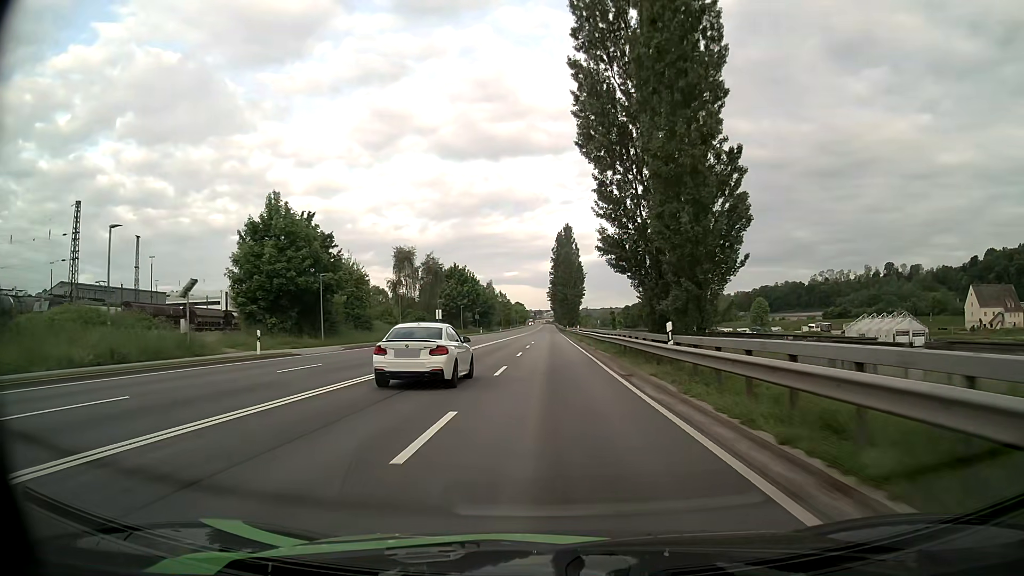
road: primary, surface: asphalt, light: Day
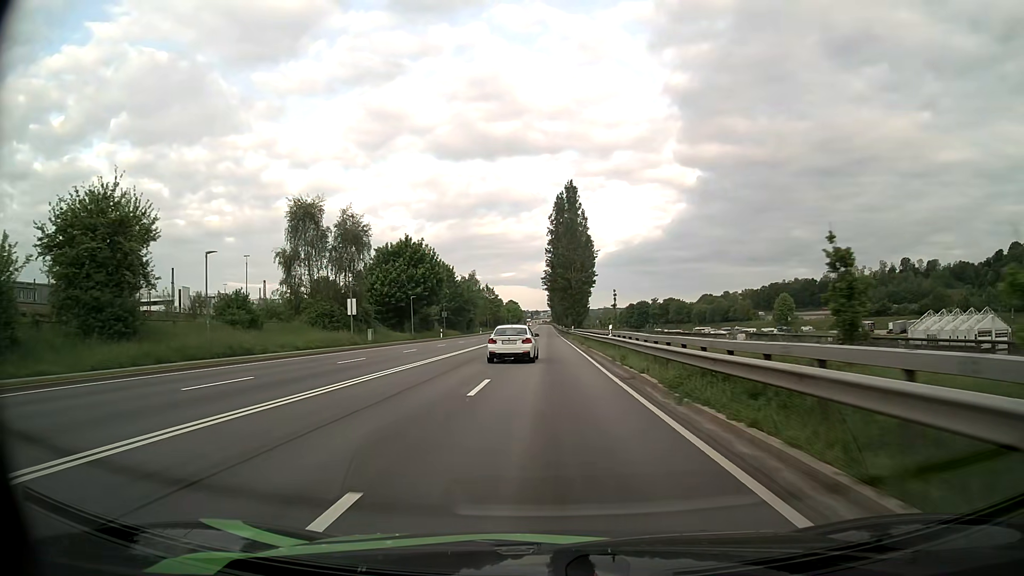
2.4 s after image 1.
(+0.1, +41.3) m; 0°
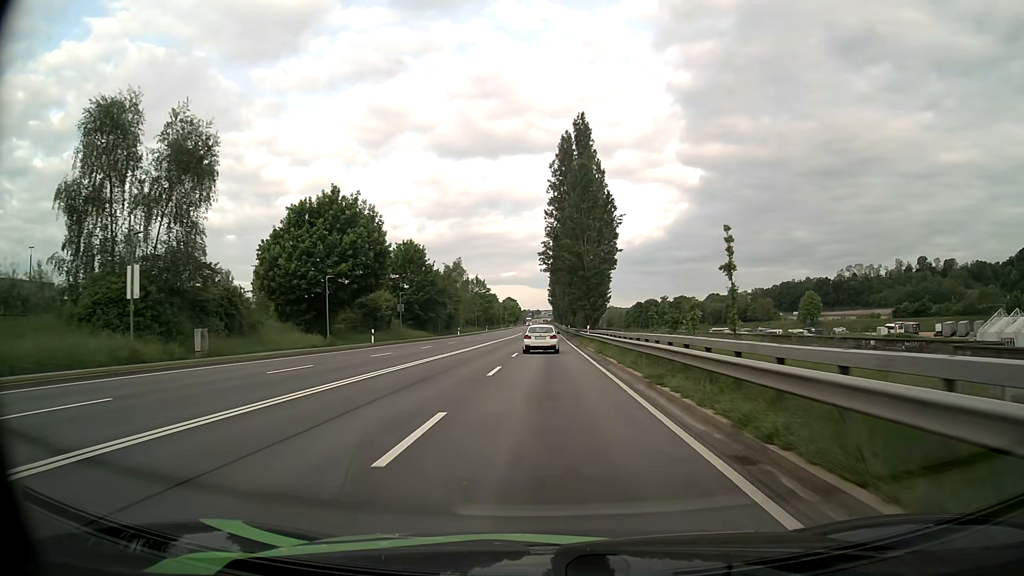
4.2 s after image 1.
(+0.1, +31.0) m; 0°
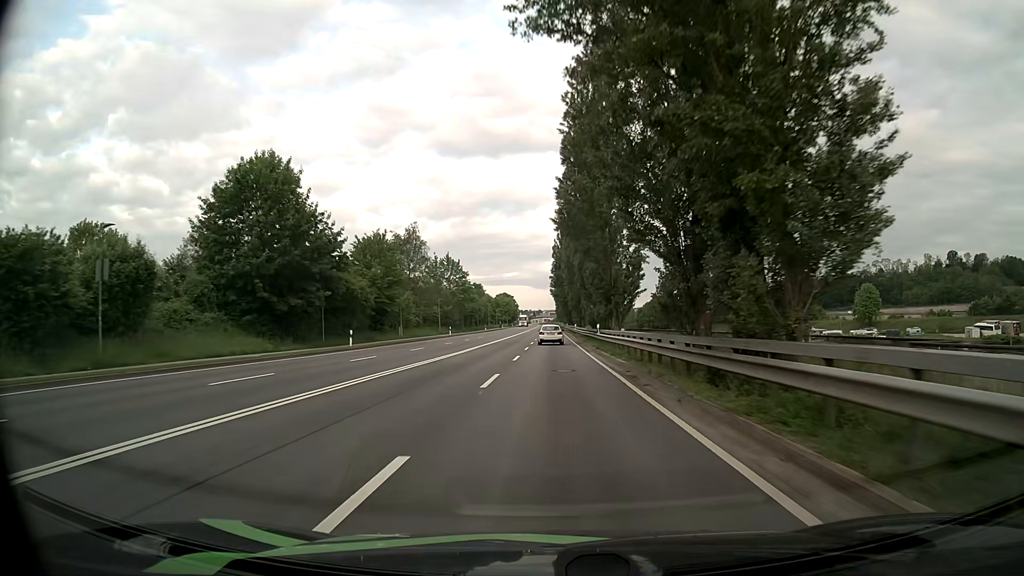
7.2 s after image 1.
(-0.2, +51.6) m; 0°
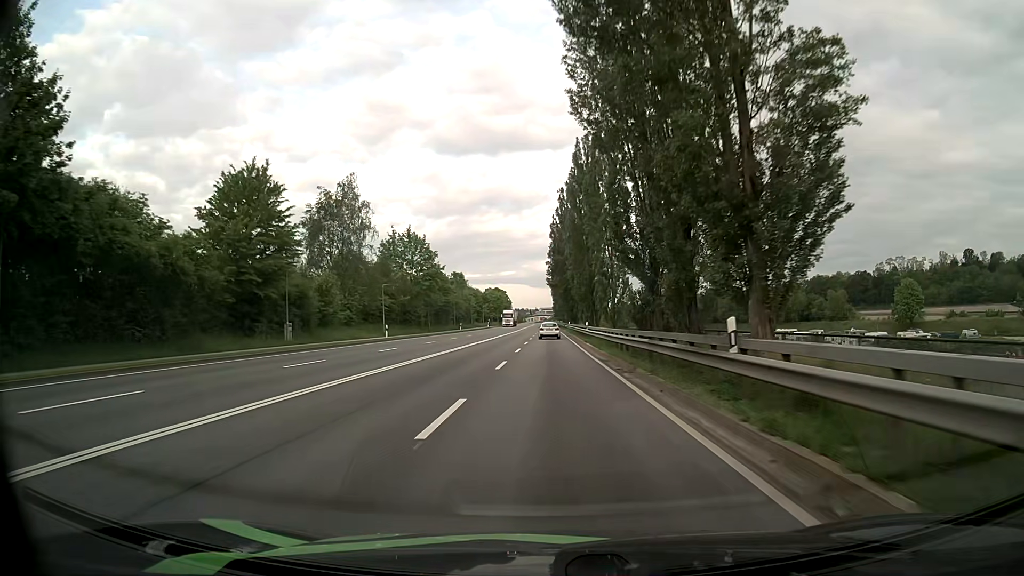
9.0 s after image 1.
(+0.1, +31.0) m; +1°
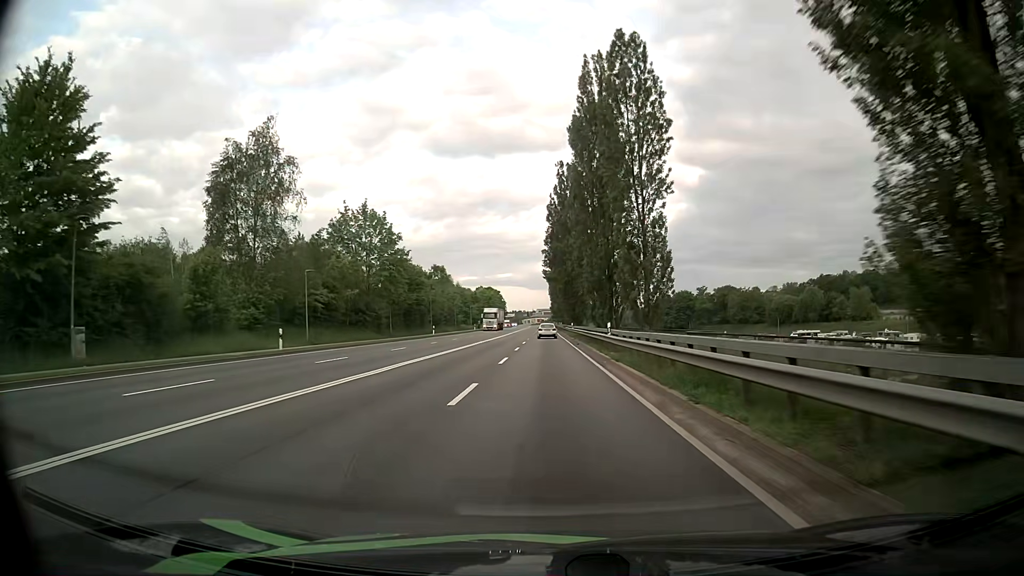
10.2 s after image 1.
(-0.1, +20.6) m; +1°
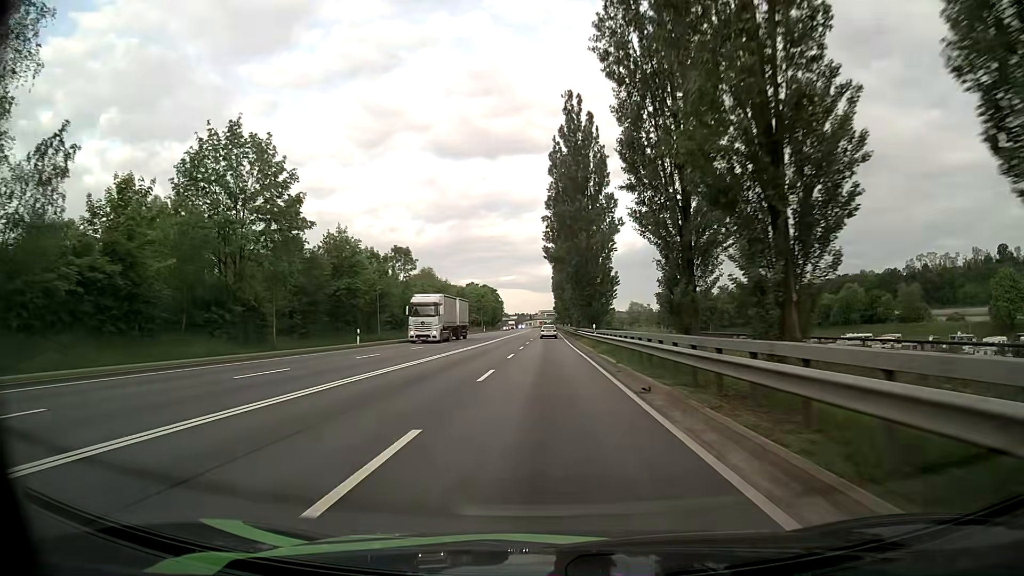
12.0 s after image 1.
(-0.5, +30.8) m; -1°
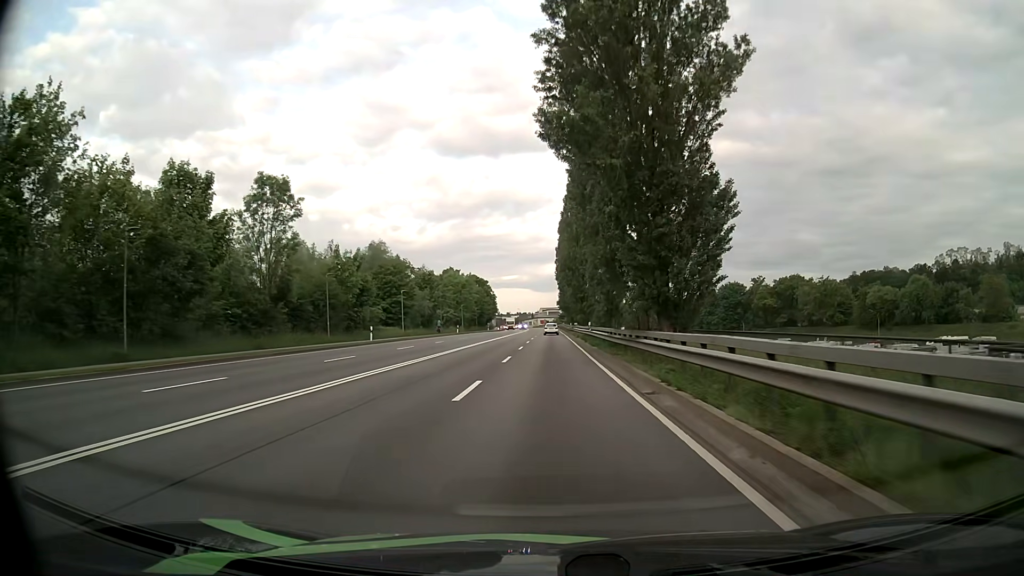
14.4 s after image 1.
(+0.1, +40.8) m; 0°
(0, +10) (0, +20) (0, +30) (0, +40) (0, +50) (0, +60) (0, +70) (0, +80) (0, +90) (0, +100) m
